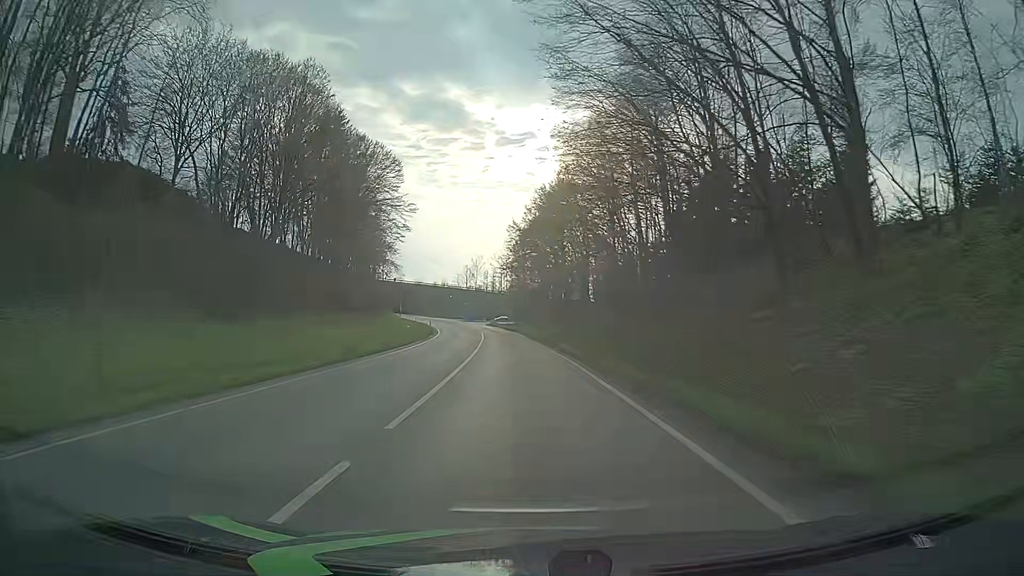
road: primary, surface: asphalt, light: Day
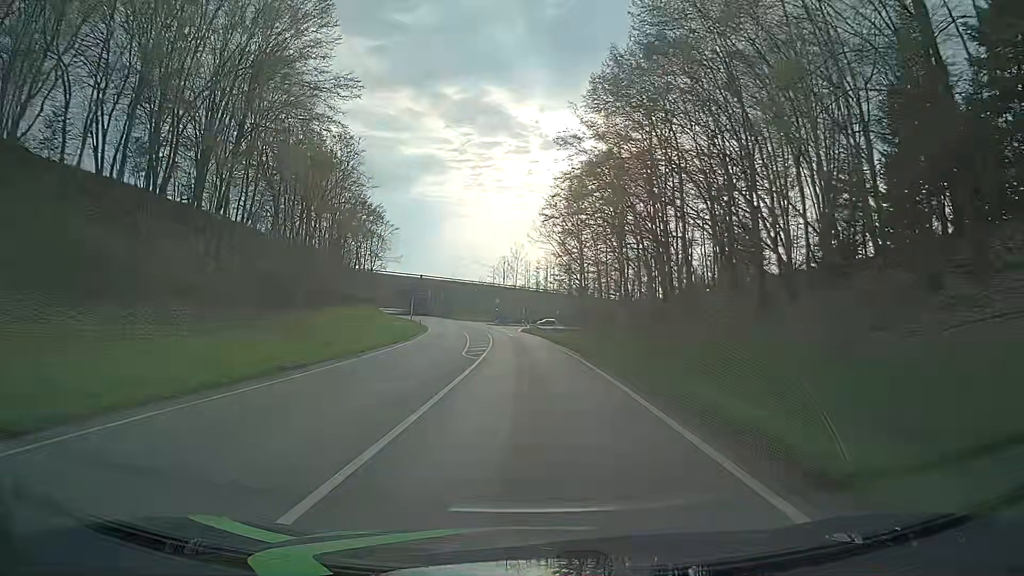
(-1.1, +45.5) m; -3°
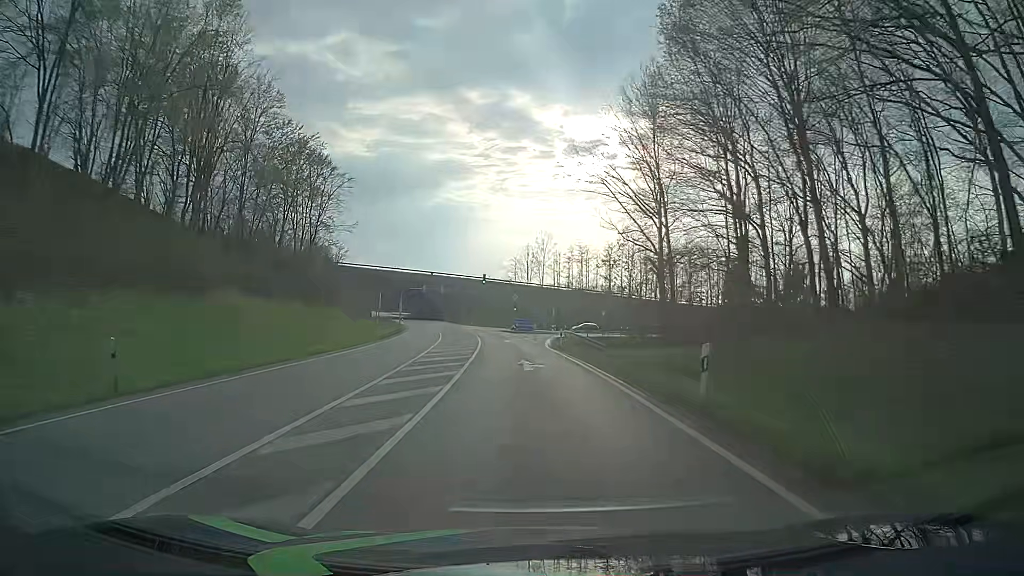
(-0.8, +36.4) m; -2°
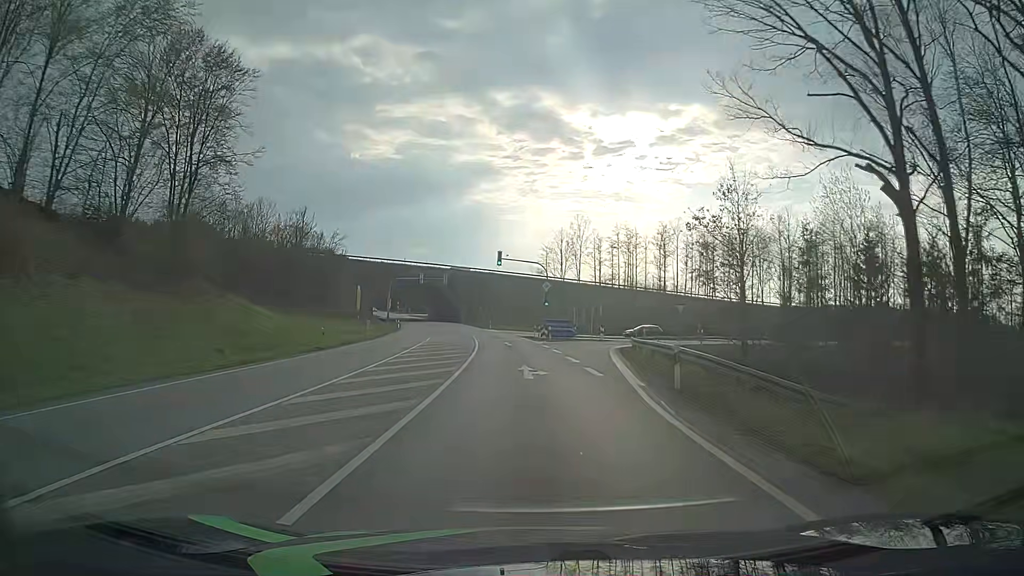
(-0.6, +27.3) m; -3°
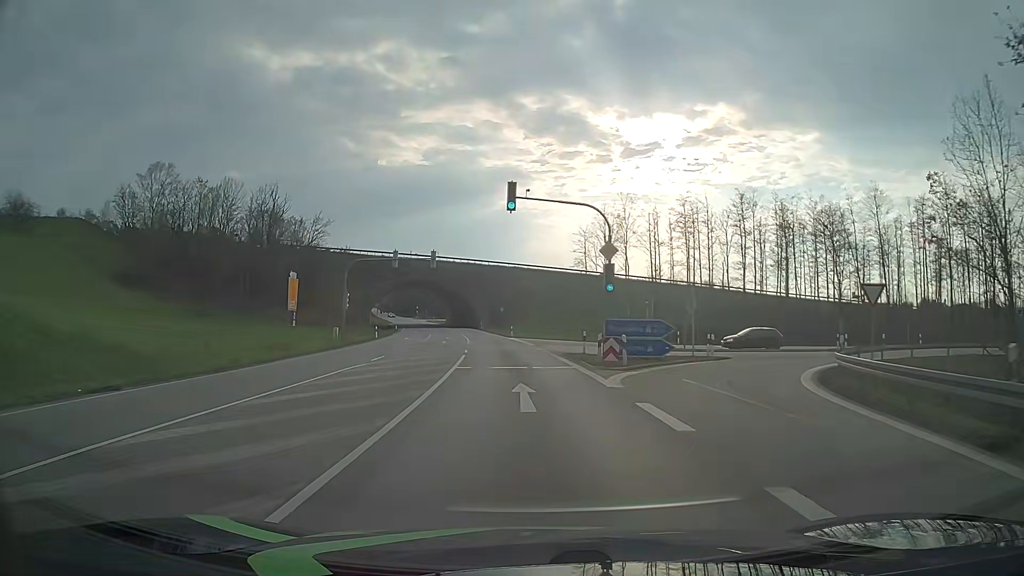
(-0.6, +27.4) m; -3°
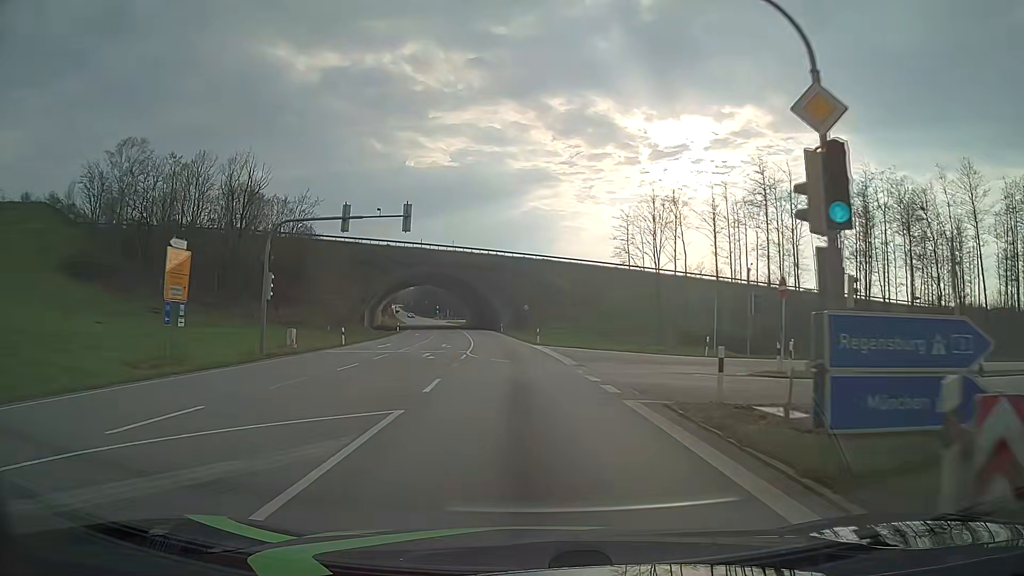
(-0.4, +18.2) m; -2°
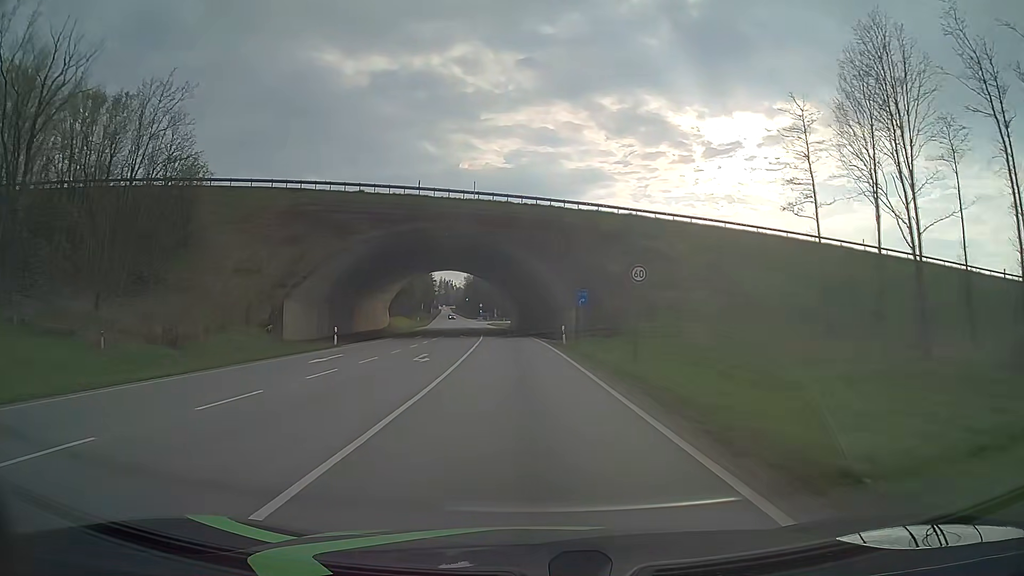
(-2.0, +45.5) m; -5°
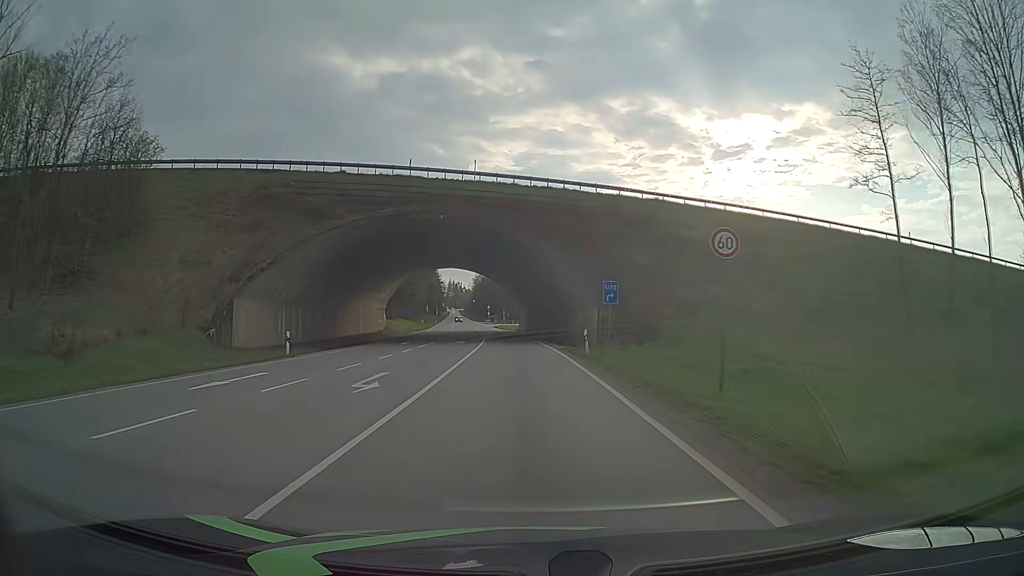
(-0.1, +9.1) m; -1°
(0, +10) (0, +20) (-1, +30) (-1, +40) (-2, +50) (-4, +60) (-5, +70) (-5, +80) (-7, +90) (-8, +100) m
